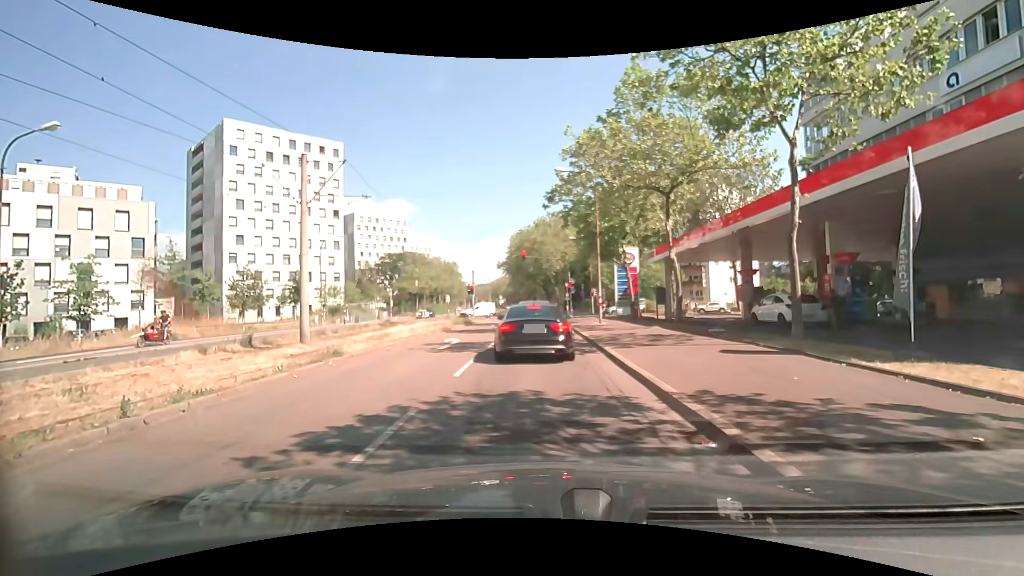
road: tertiary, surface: asphalt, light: Day
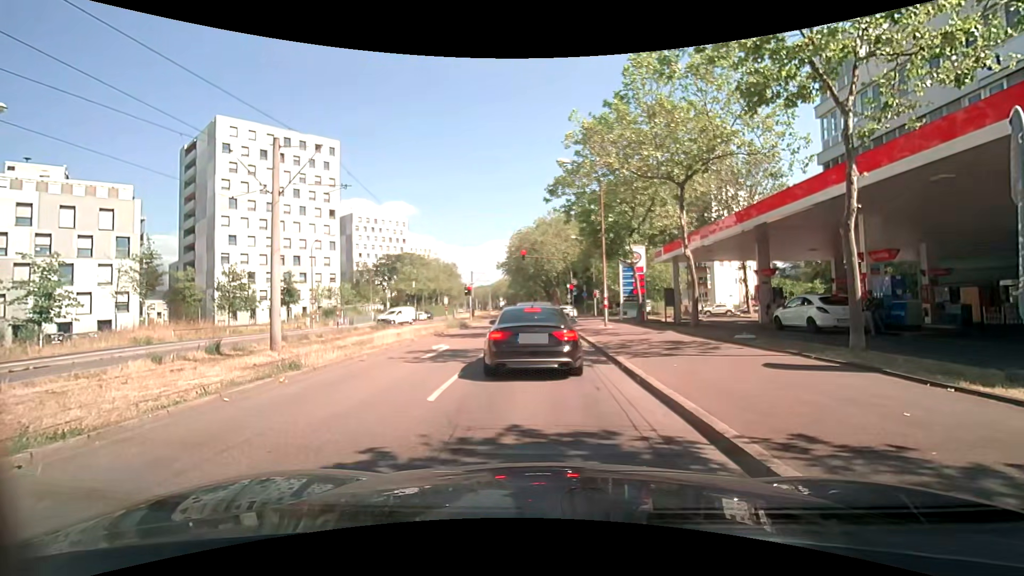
(0.0, +2.1) m; -2°
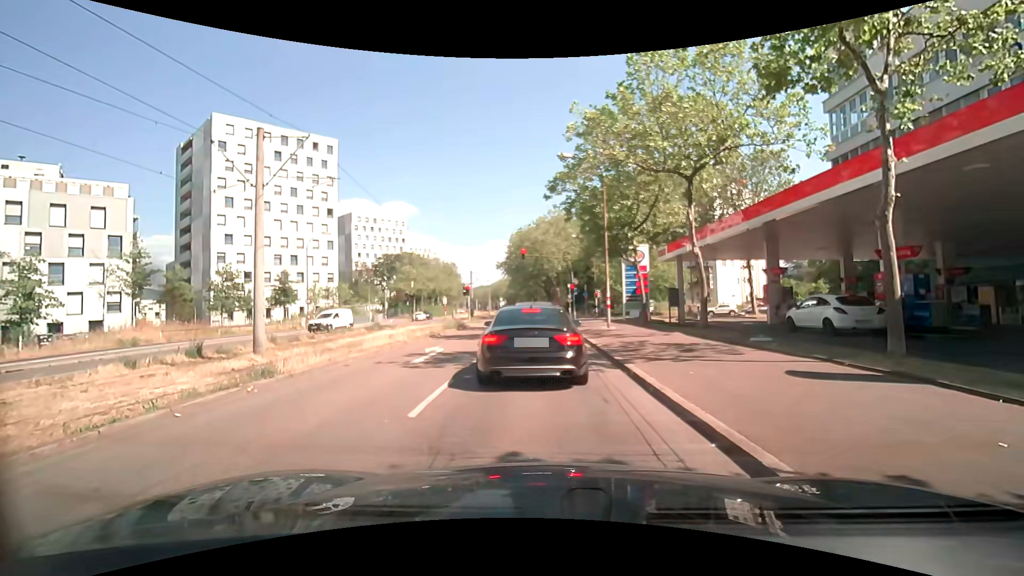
(0.0, +1.0) m; 0°
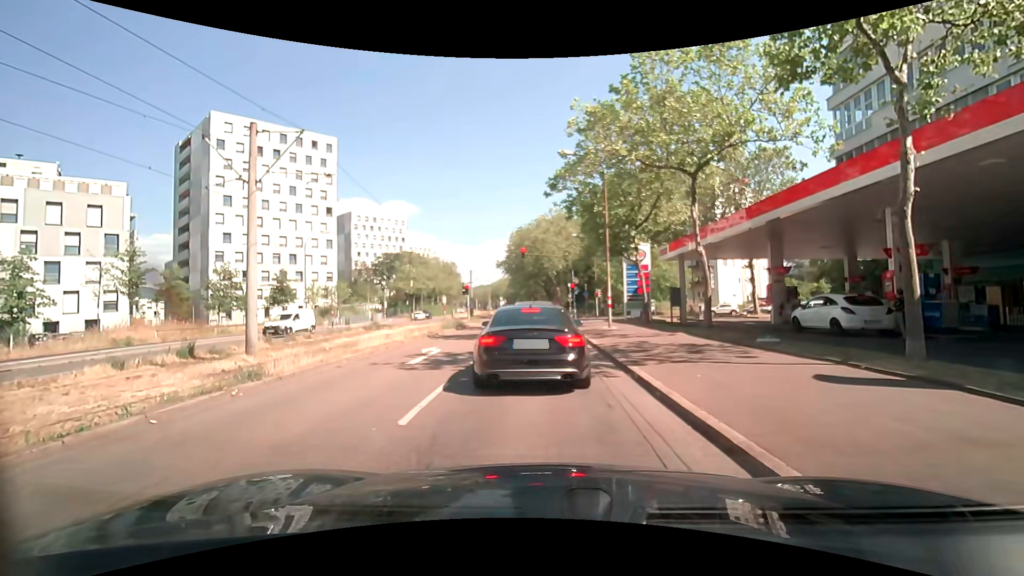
(0.0, +0.4) m; 0°
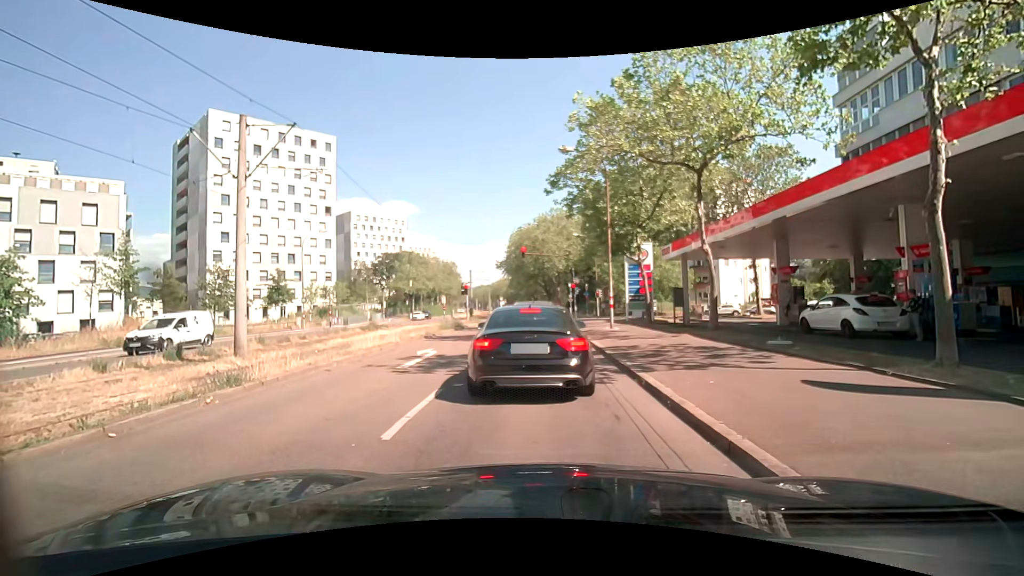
(0.0, +0.6) m; 0°
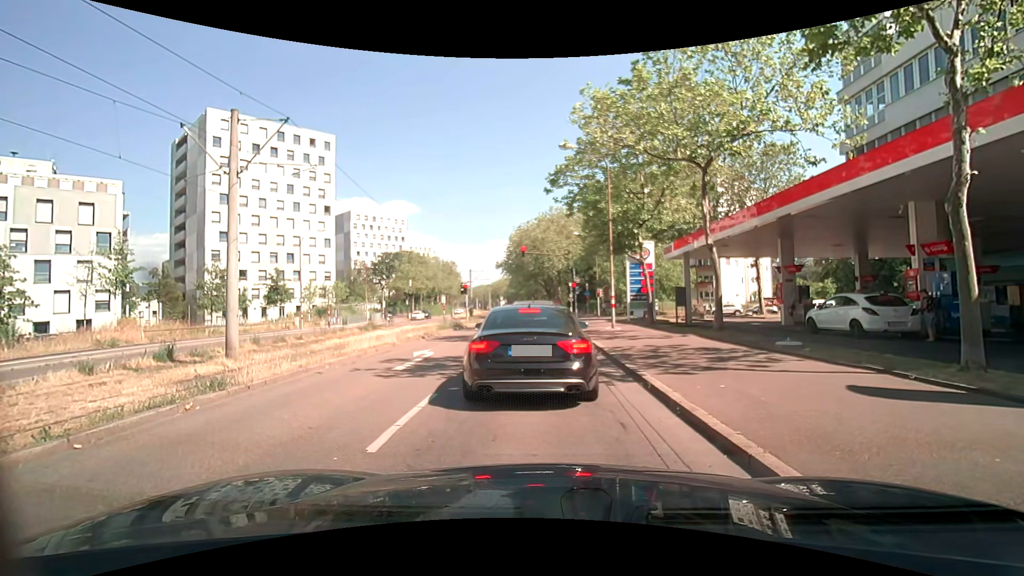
(0.0, +0.5) m; 0°
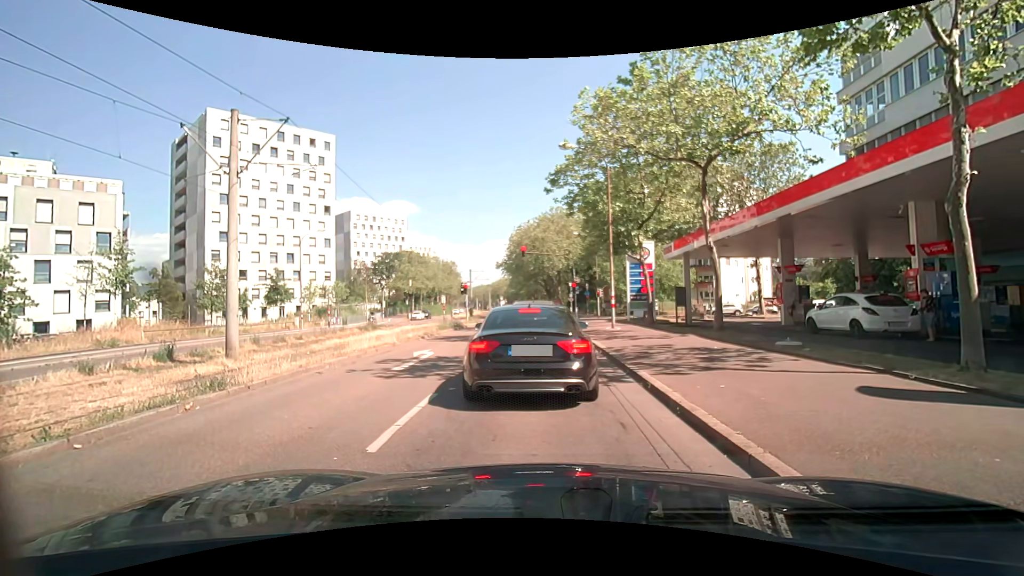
(0.0, 0.0) m; 0°
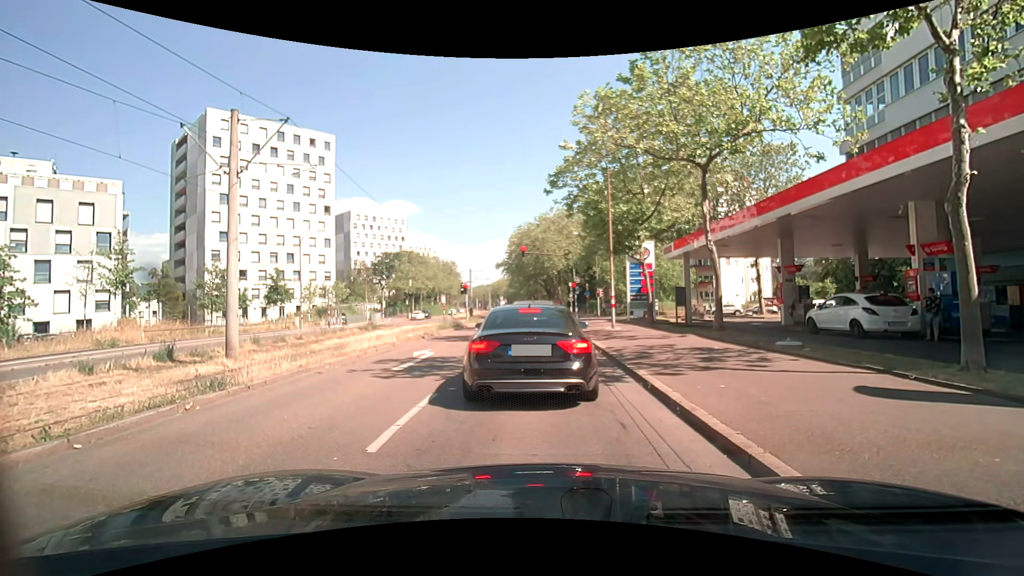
(0.0, 0.0) m; 0°
